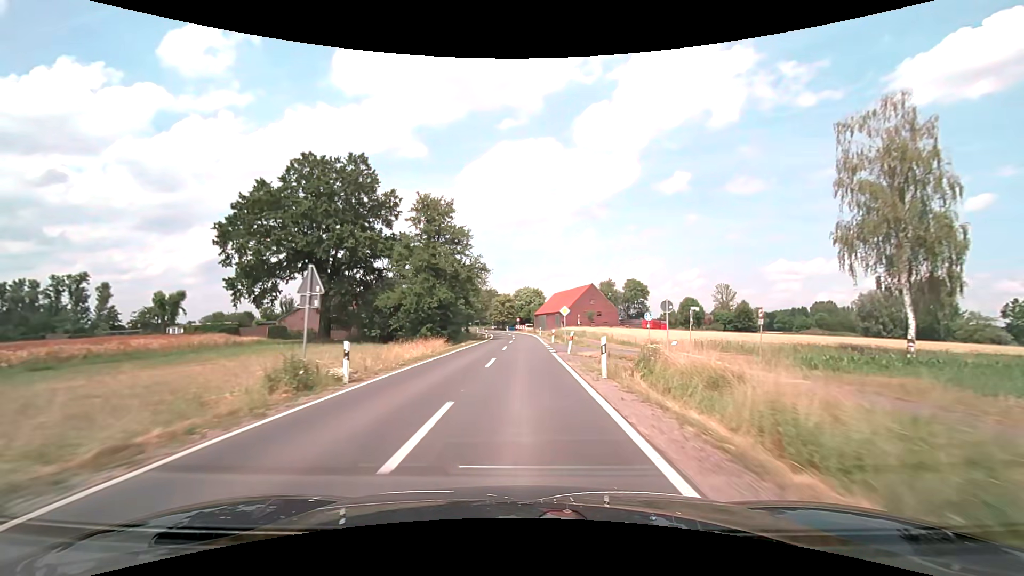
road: secondary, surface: asphalt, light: Day
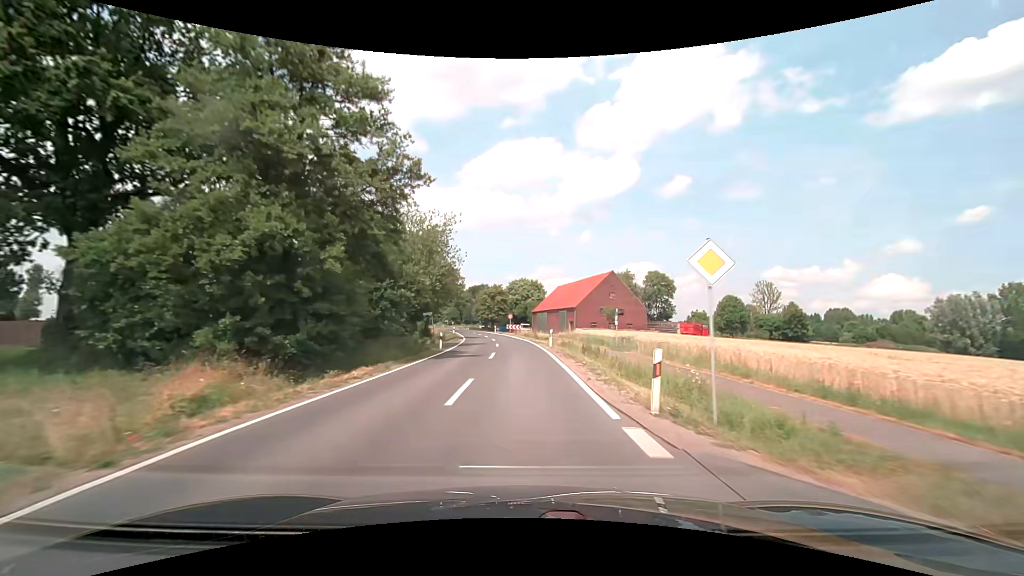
(+0.1, +32.2) m; 0°
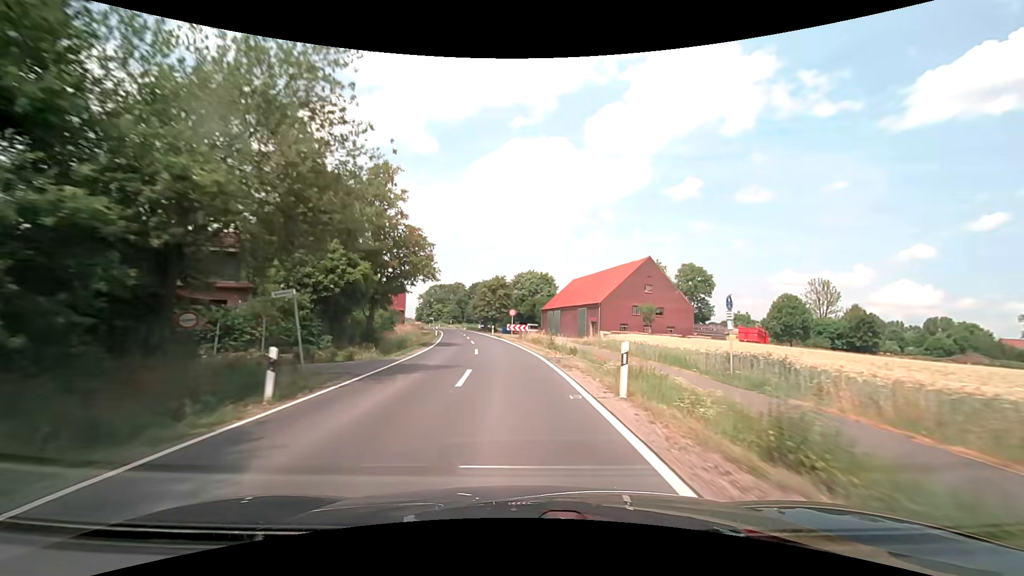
(0.0, +21.5) m; -1°
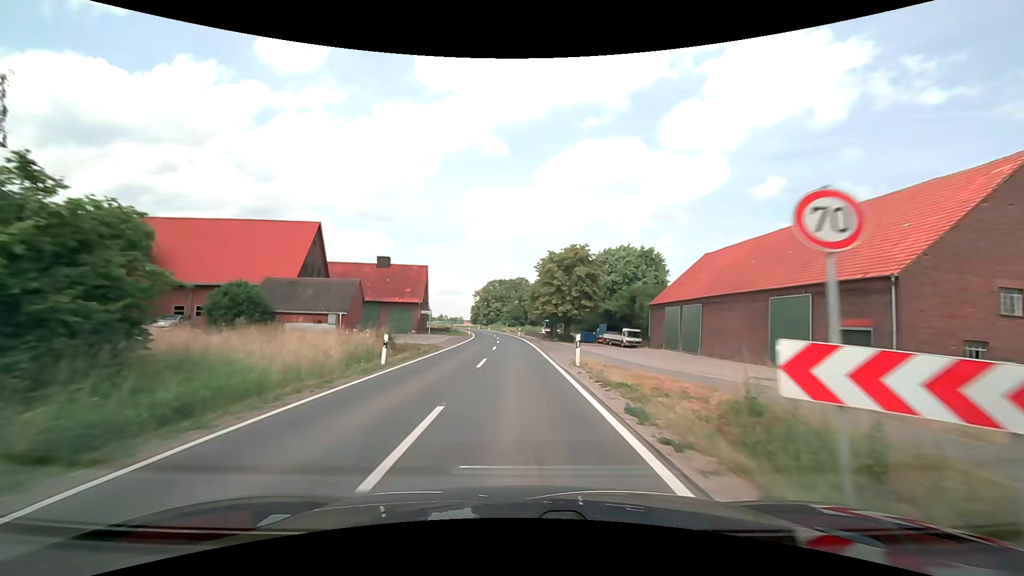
(-2.9, +42.8) m; -8°
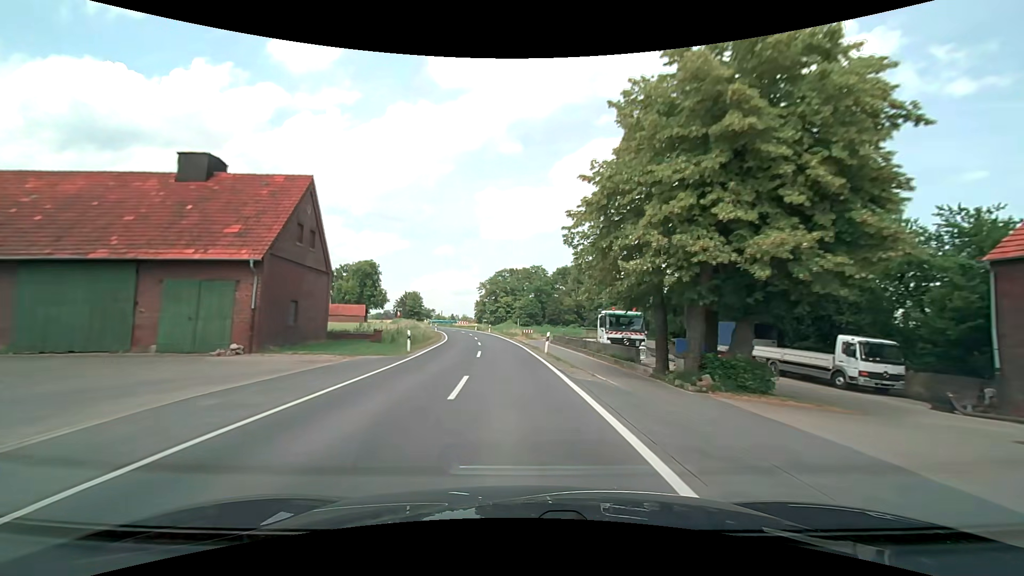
(-0.9, +43.0) m; -2°
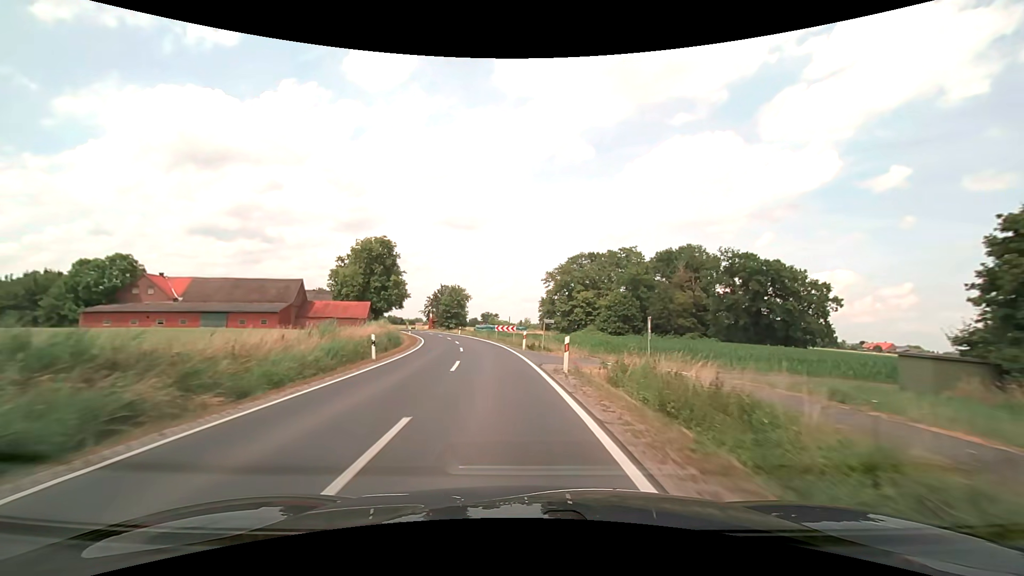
(-3.4, +53.8) m; -8°
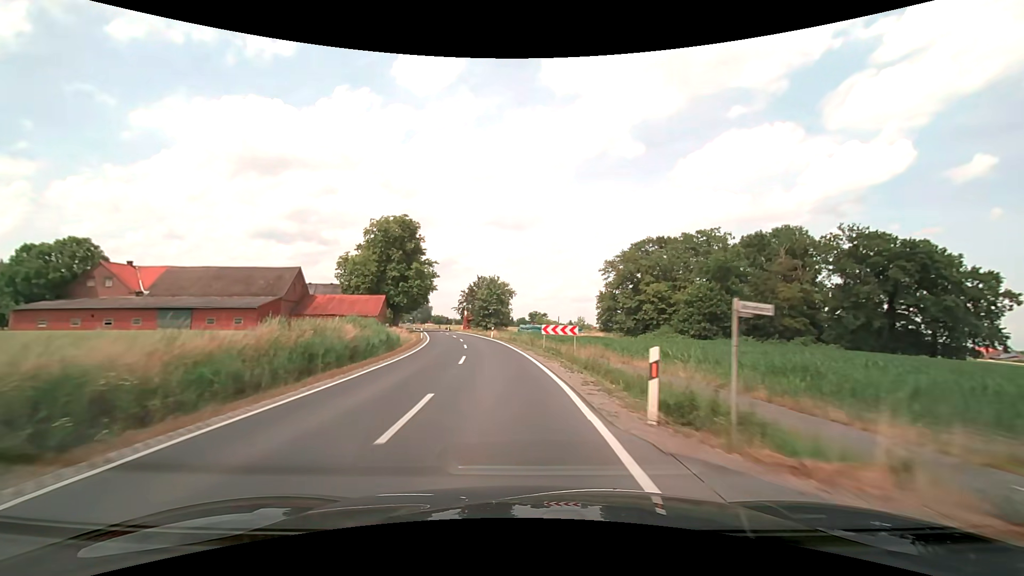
(-0.9, +21.5) m; -5°
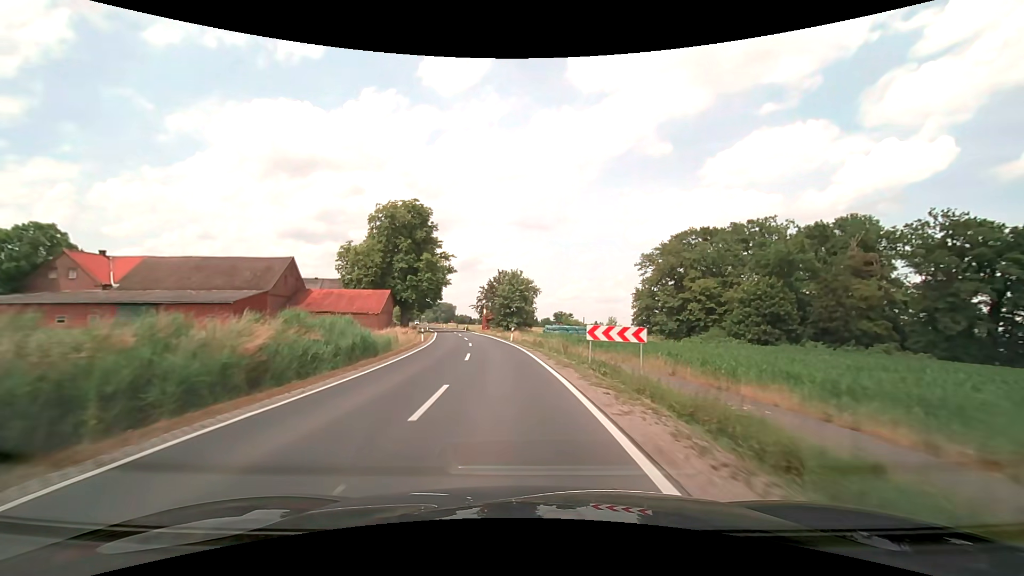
(-0.3, +10.7) m; -3°
(0, +10) (-1, +20) (-2, +30) (-3, +40) (-4, +50) (-6, +60) (-8, +69) (-10, +79) (-12, +89) (-15, +99) m
